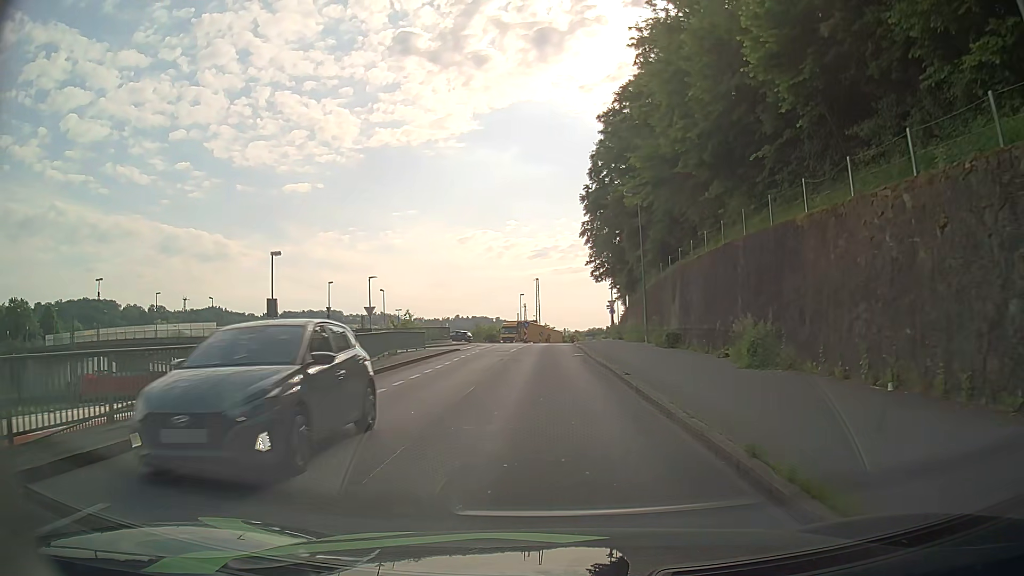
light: Day
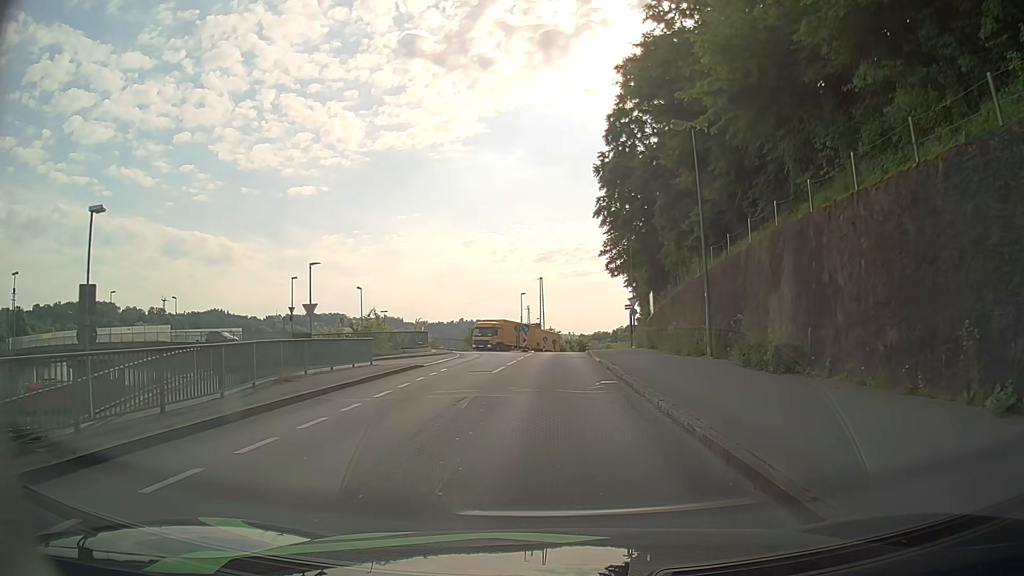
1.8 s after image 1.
(-0.1, +12.5) m; -1°
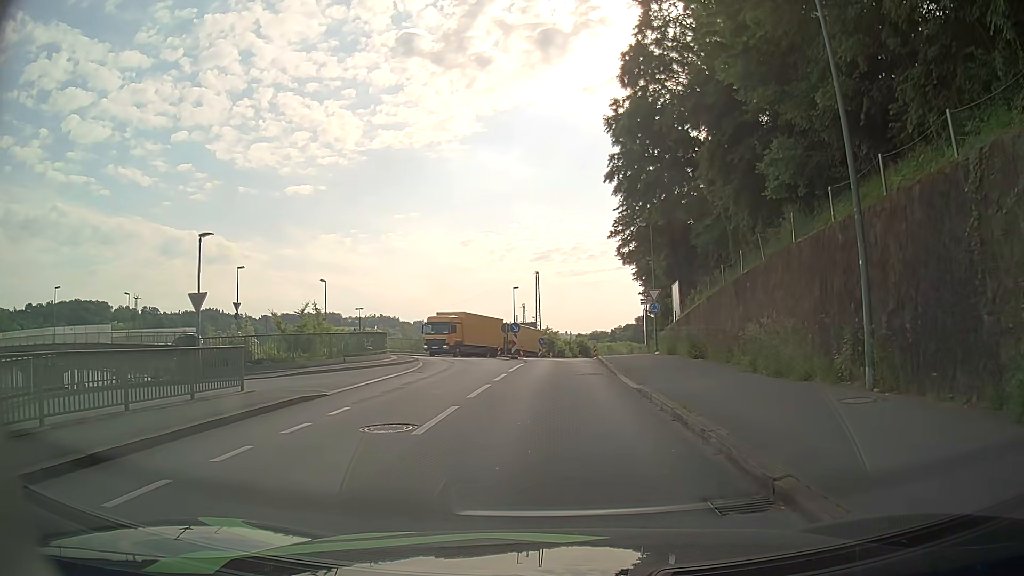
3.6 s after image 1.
(0.0, +11.2) m; +1°
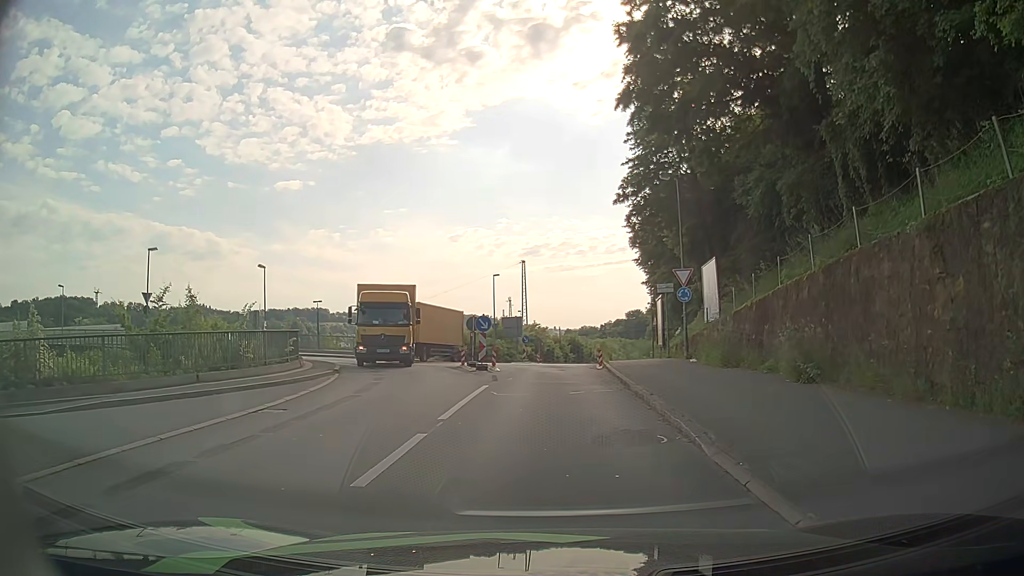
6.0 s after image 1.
(+0.1, +11.5) m; +2°
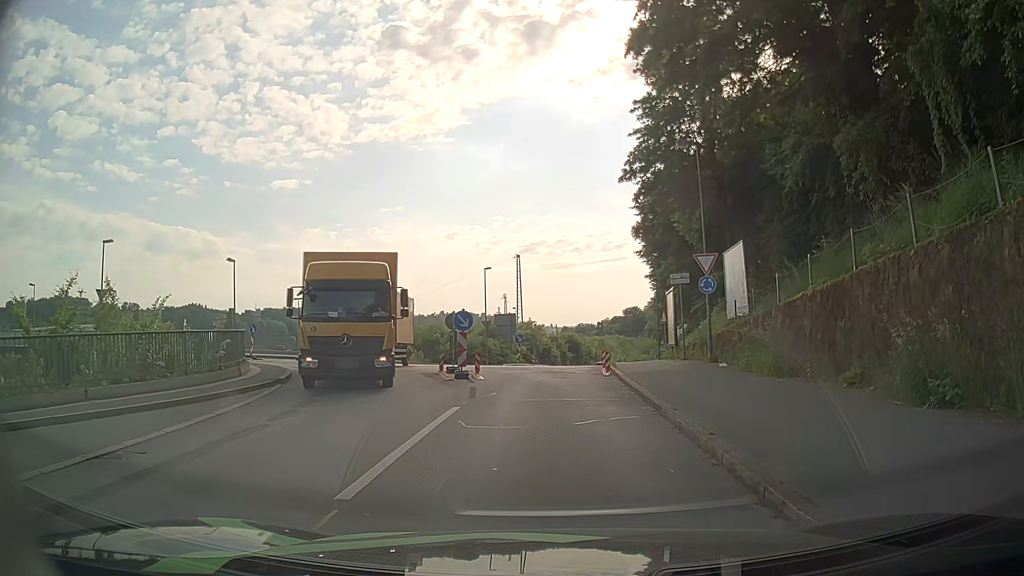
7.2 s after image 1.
(0.0, +4.8) m; 0°
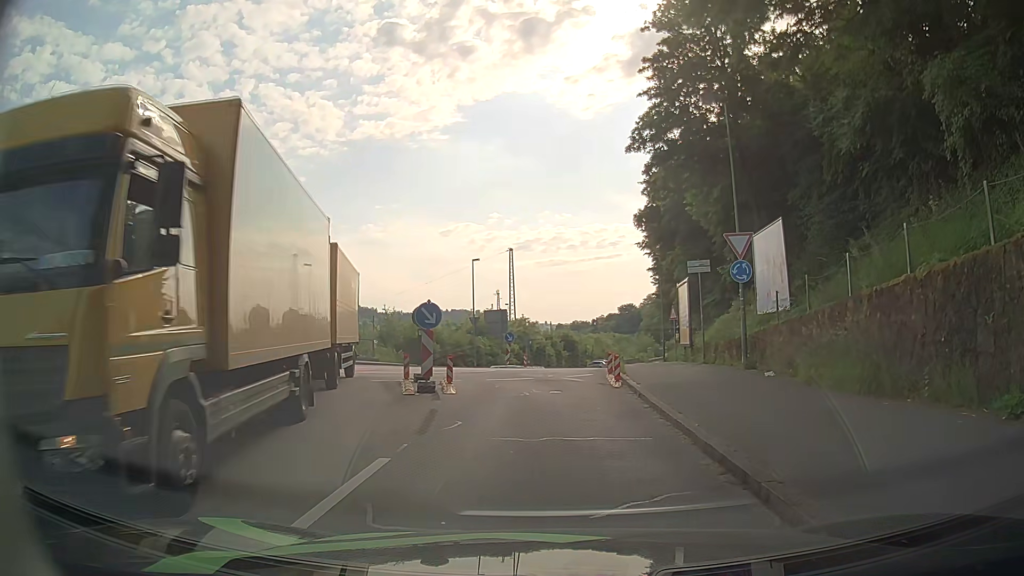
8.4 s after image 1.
(0.0, +4.8) m; 0°
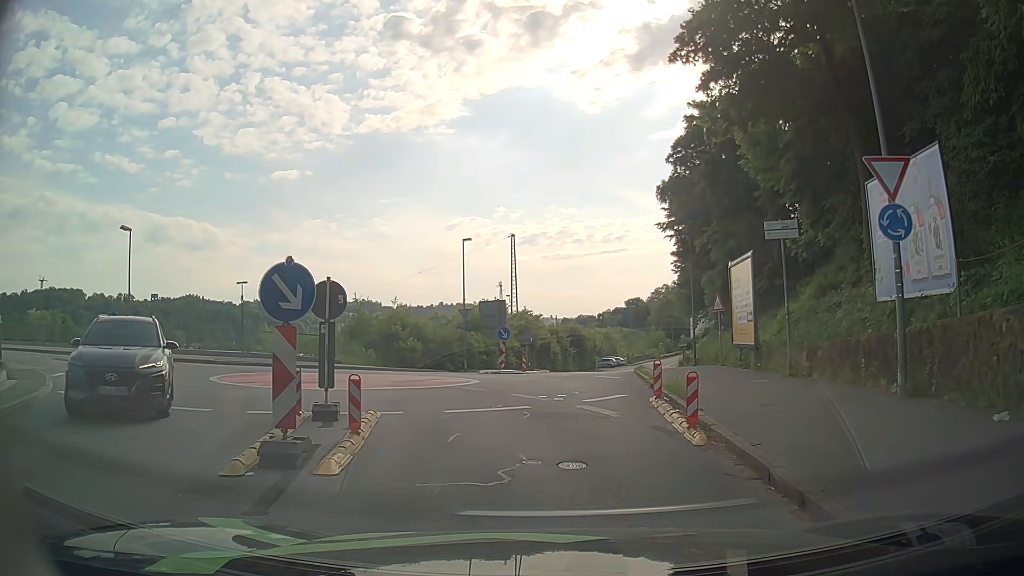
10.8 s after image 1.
(+0.1, +8.4) m; 0°
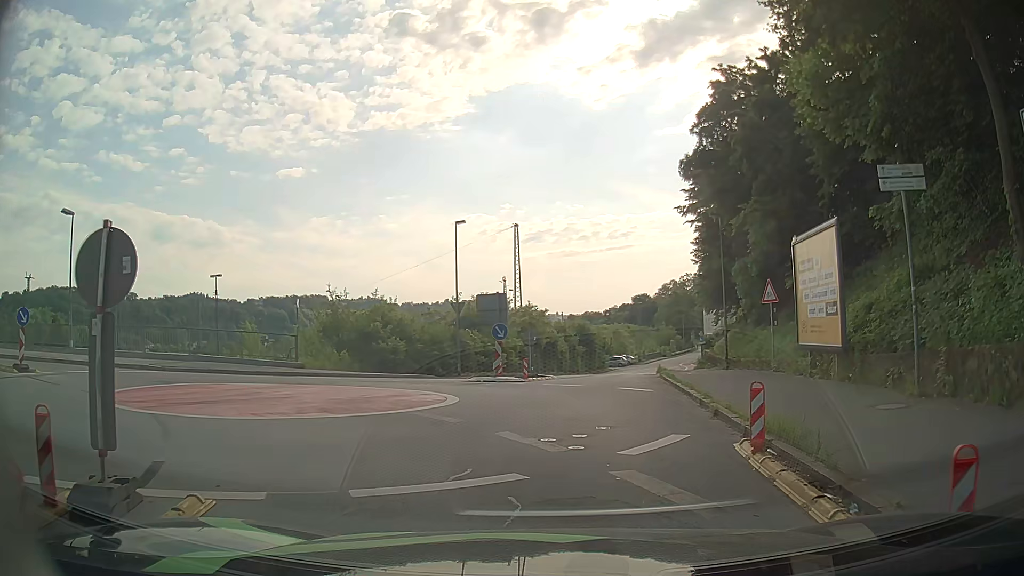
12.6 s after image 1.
(0.0, +5.9) m; -1°
